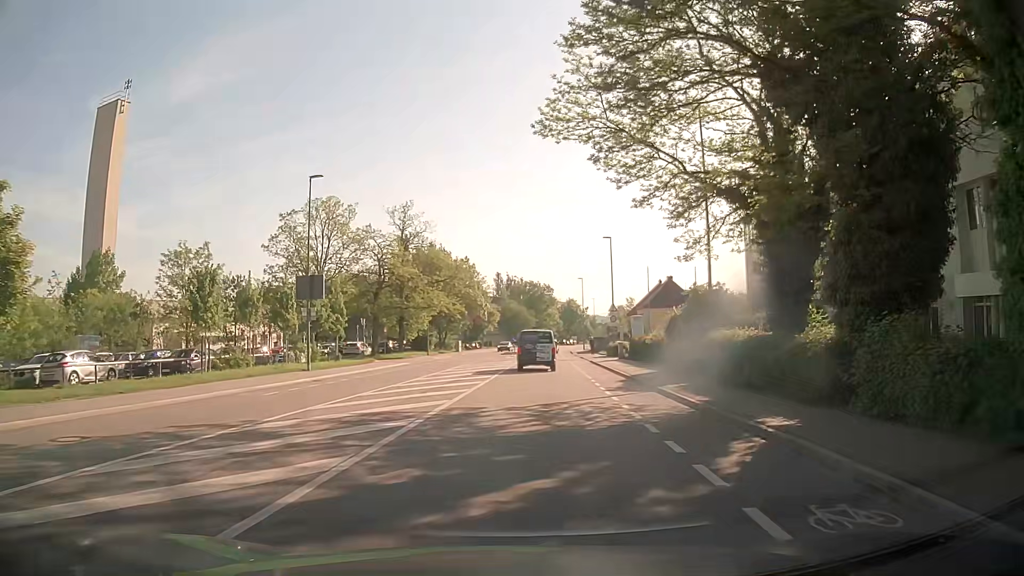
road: tertiary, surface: asphalt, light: Day
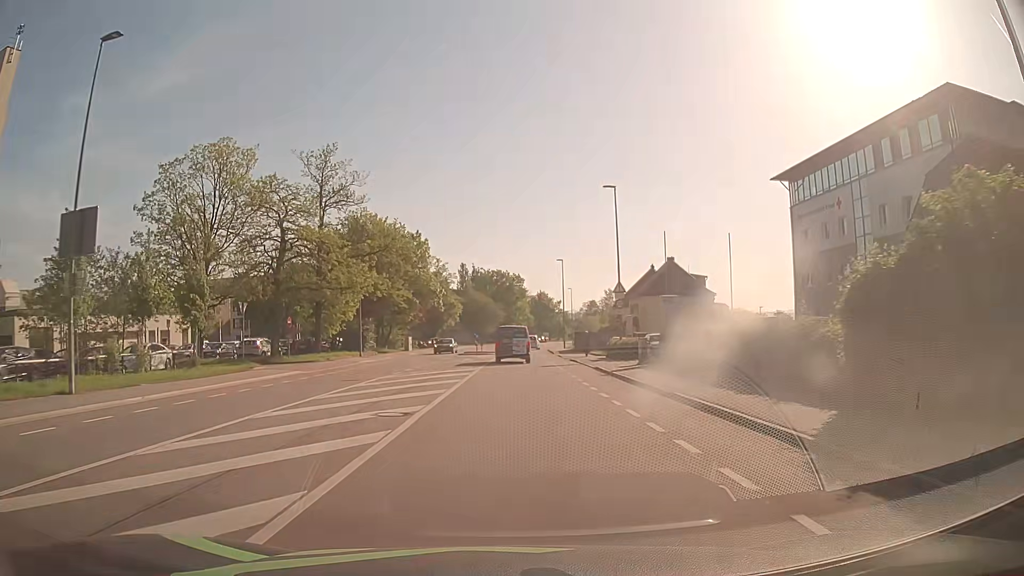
(+0.7, +18.8) m; +3°
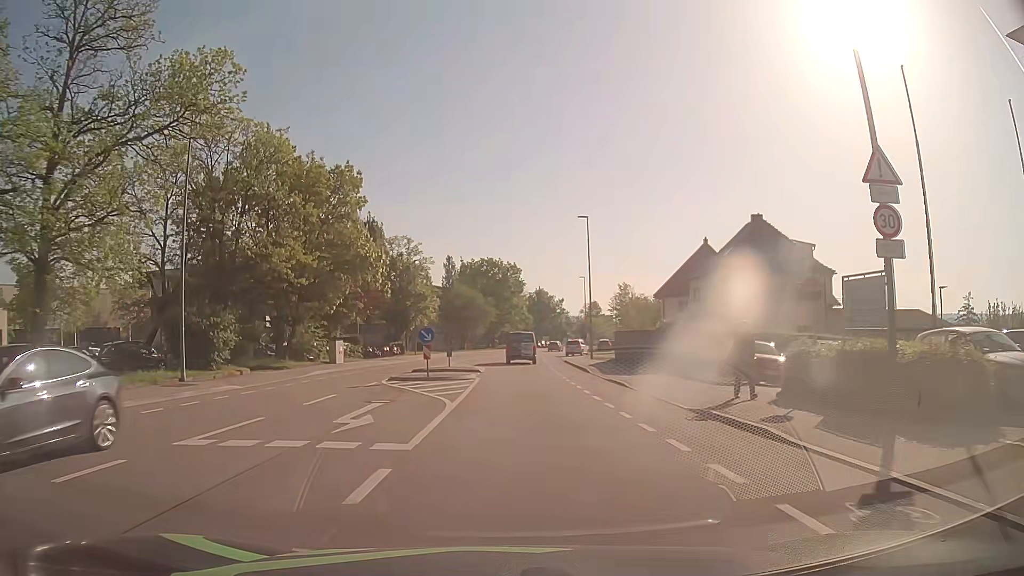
(+0.2, +29.6) m; 0°
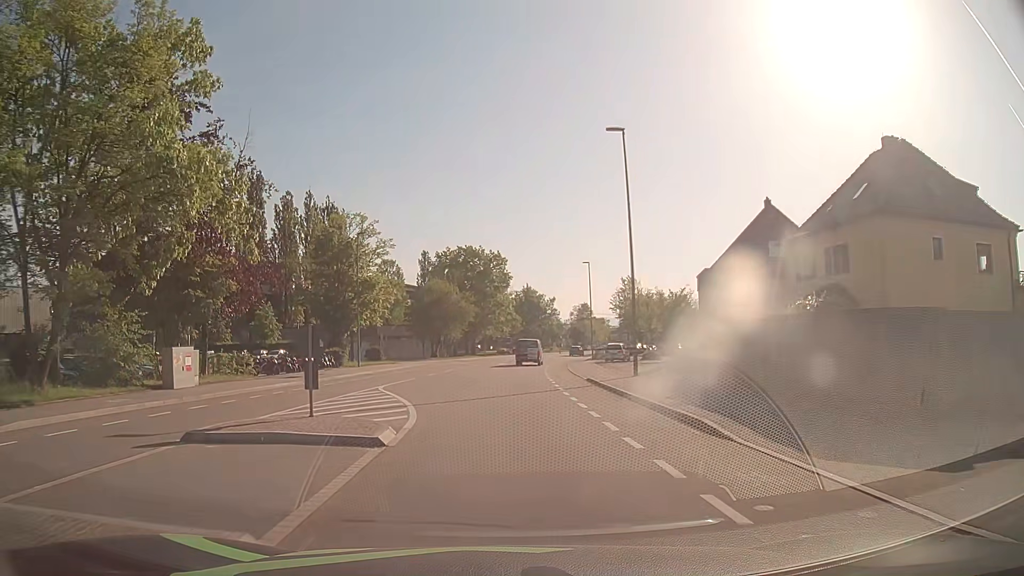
(+0.3, +21.3) m; +1°
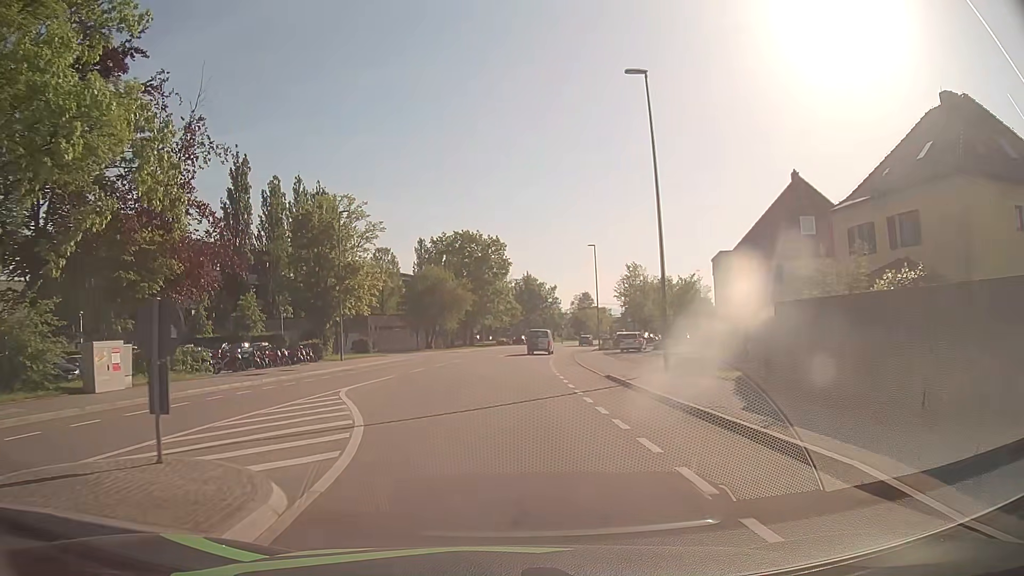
(0.0, +5.3) m; 0°
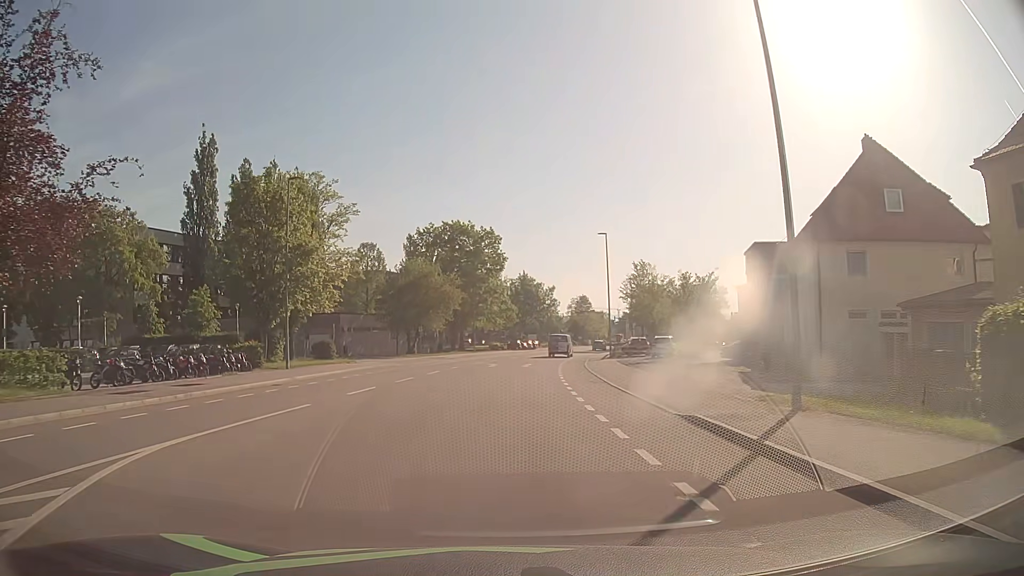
(0.0, +10.5) m; 0°
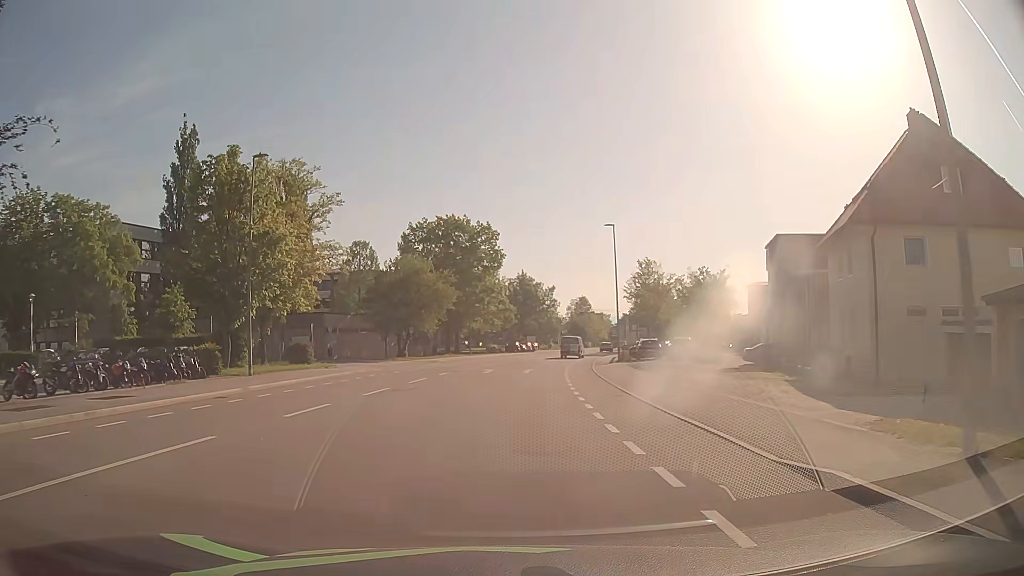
(0.0, +5.1) m; +1°
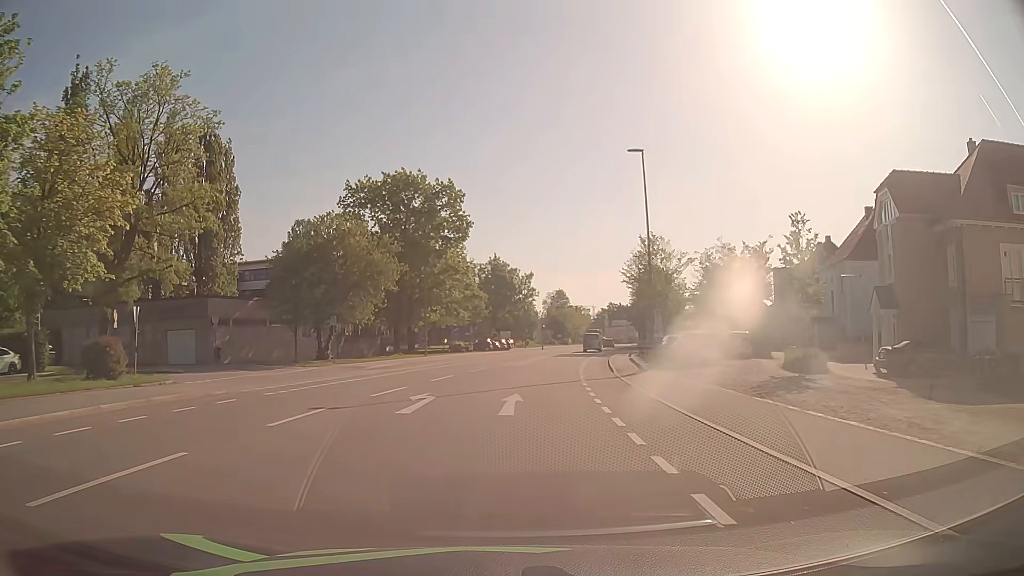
(+0.2, +19.6) m; +2°
(0, +10) (+1, +20) (+2, +30) (+3, +40) (+4, +50) (+6, +60) (+8, +69) (+10, +79) (+12, +89) (+14, +99) m
